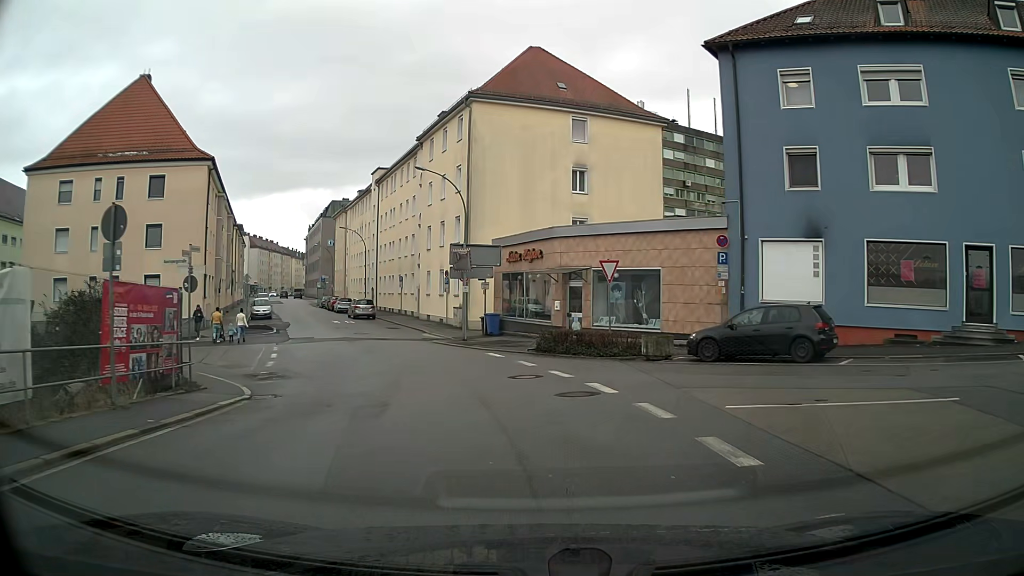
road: tertiary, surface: asphalt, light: Day
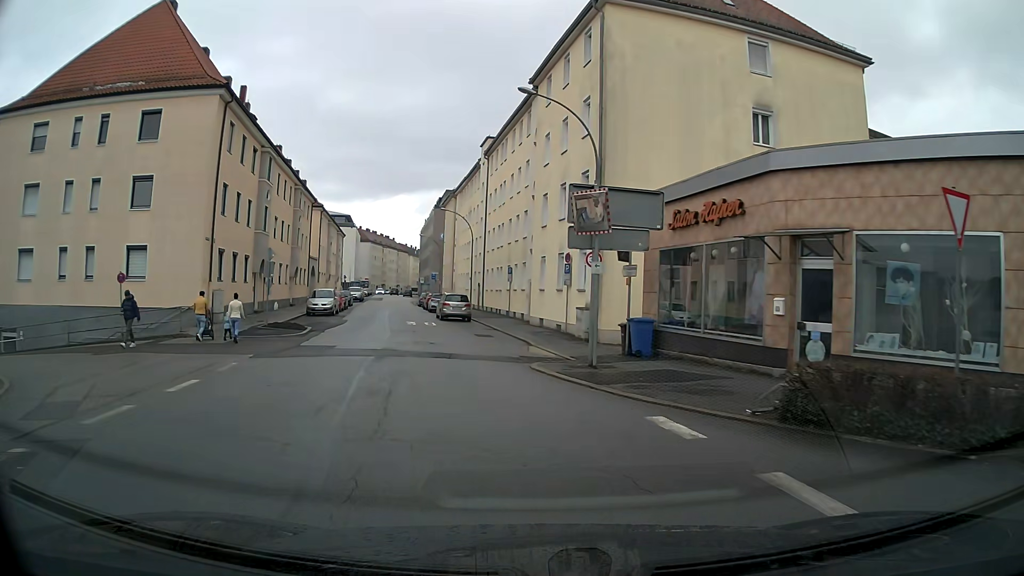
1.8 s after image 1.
(-1.2, +13.4) m; -12°
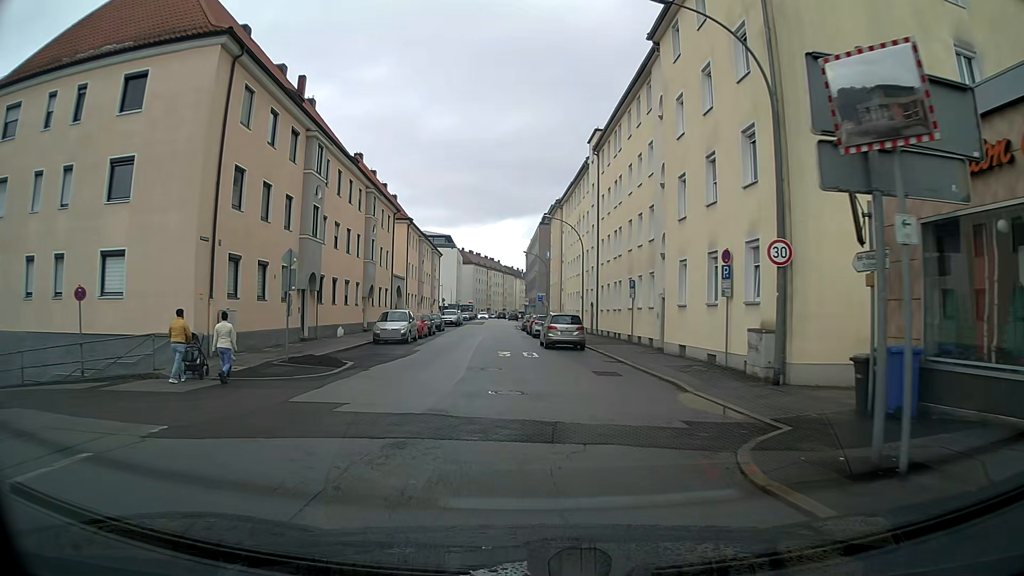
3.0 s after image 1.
(-0.7, +8.9) m; -8°
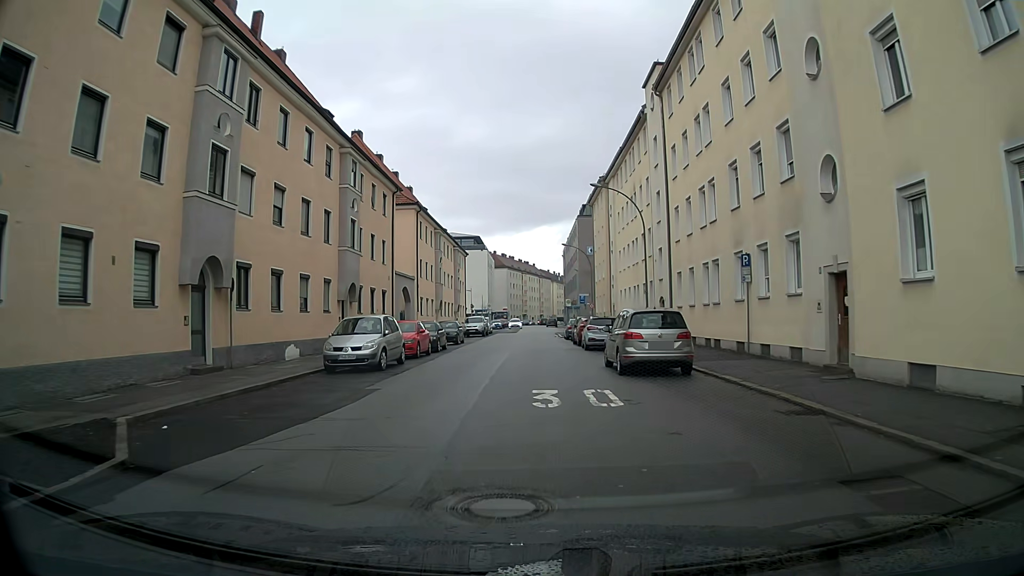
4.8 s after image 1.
(-0.4, +13.3) m; -3°
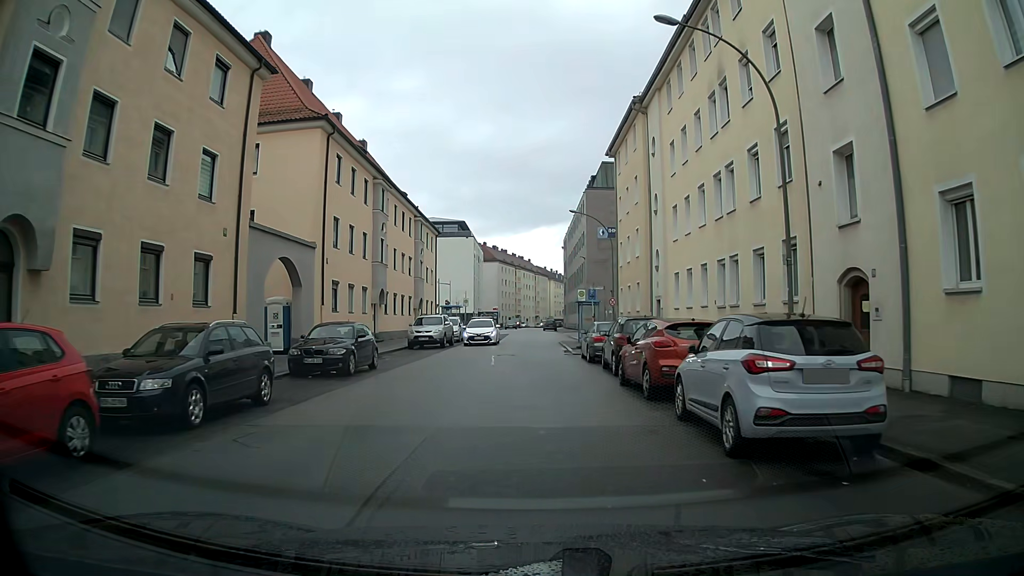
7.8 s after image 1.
(+0.2, +22.3) m; +1°
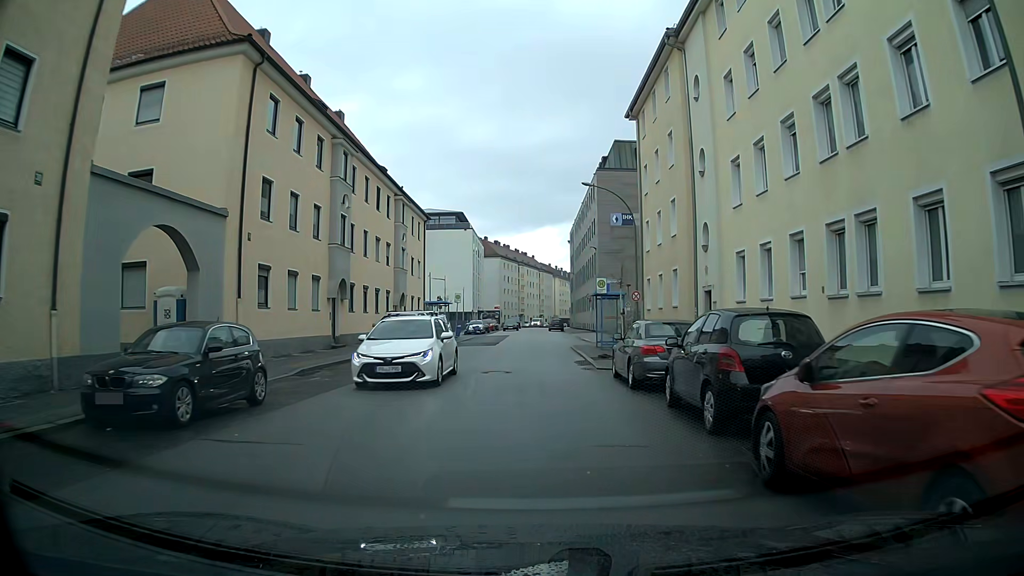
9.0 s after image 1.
(-0.1, +9.1) m; -1°
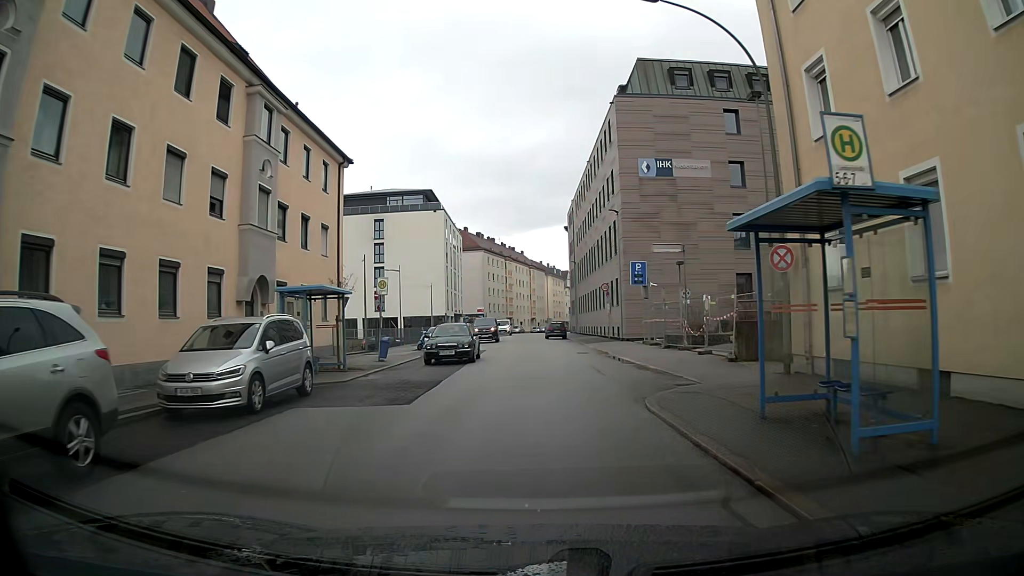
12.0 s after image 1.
(+0.1, +23.0) m; +1°
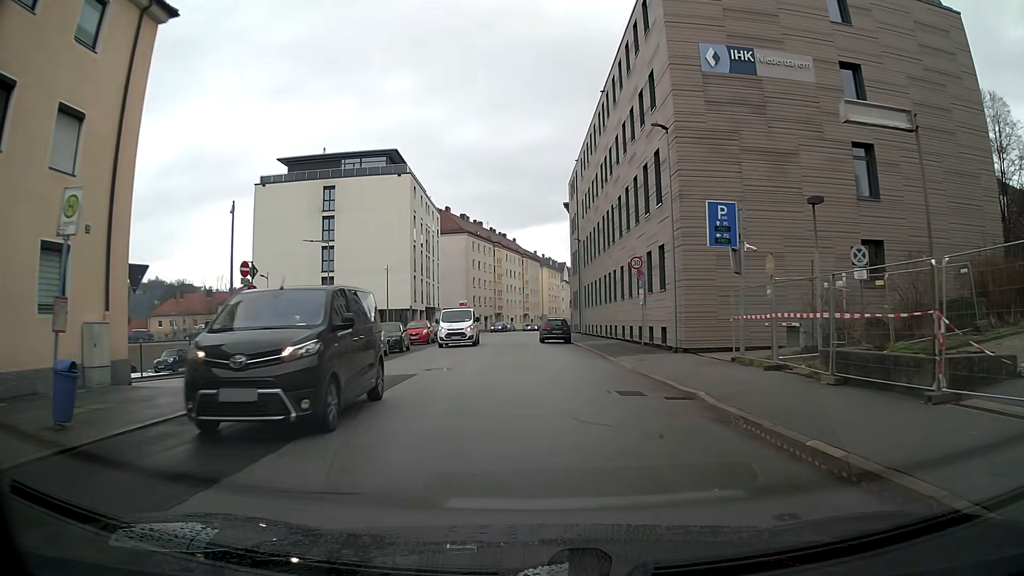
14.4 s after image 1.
(+0.4, +18.5) m; +1°
(0, +10) (-1, +20) (-1, +30) (-2, +40) (-2, +50) (-2, +60) (-2, +70) (-1, +80) (-1, +90) (0, +100) m
